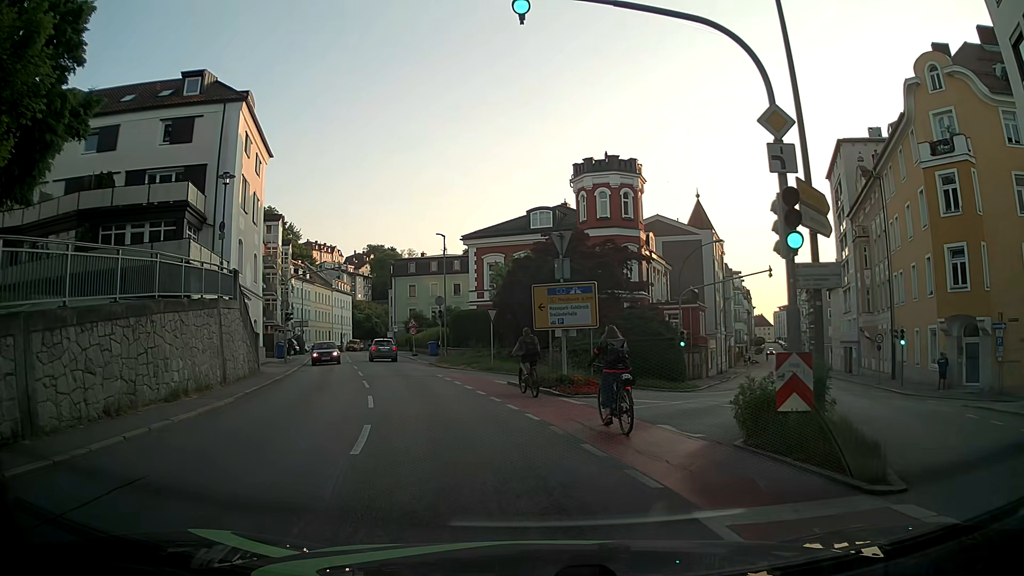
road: tertiary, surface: asphalt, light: Day
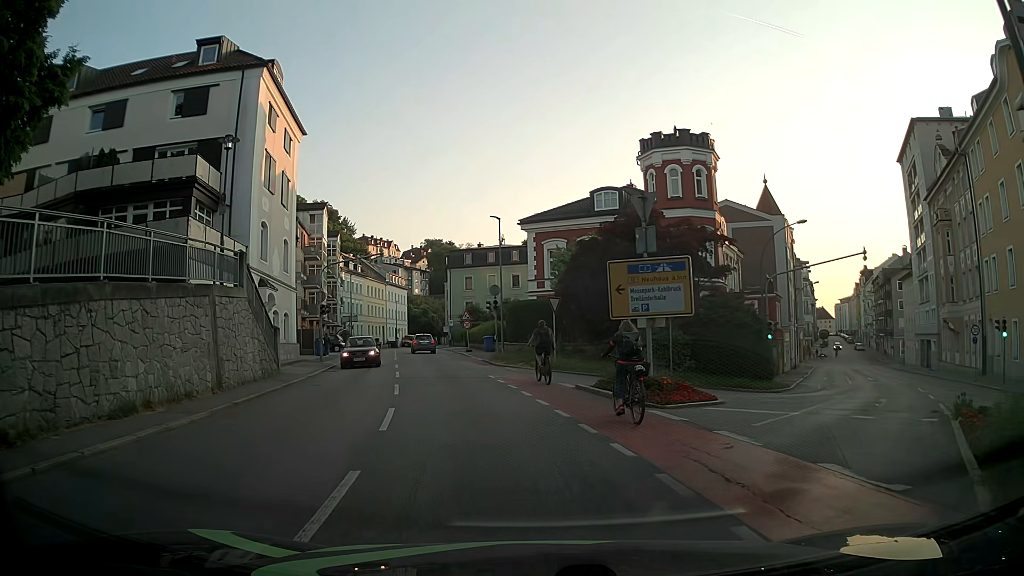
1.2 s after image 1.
(0.0, +4.6) m; -4°
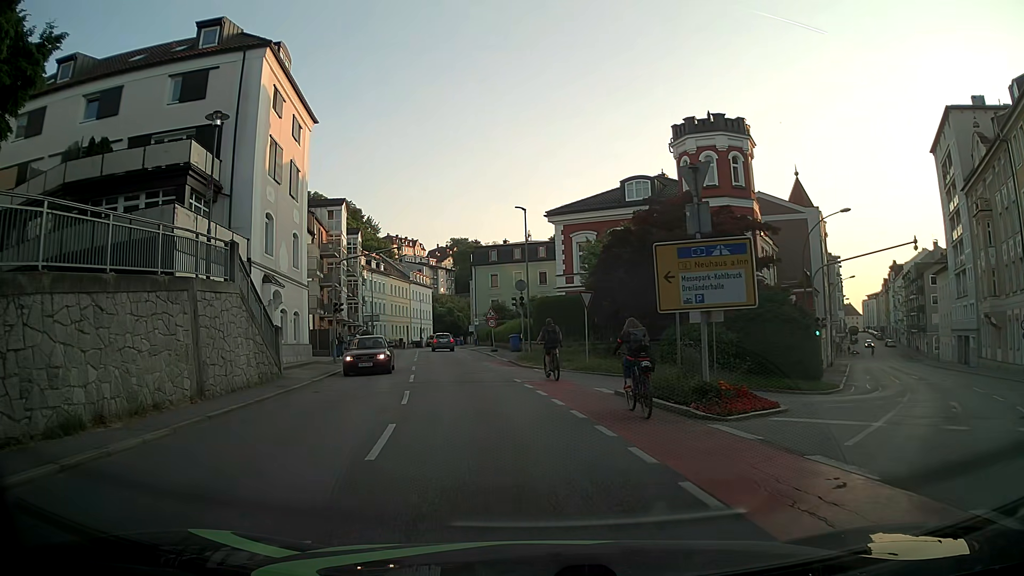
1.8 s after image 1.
(0.0, +2.6) m; -2°
